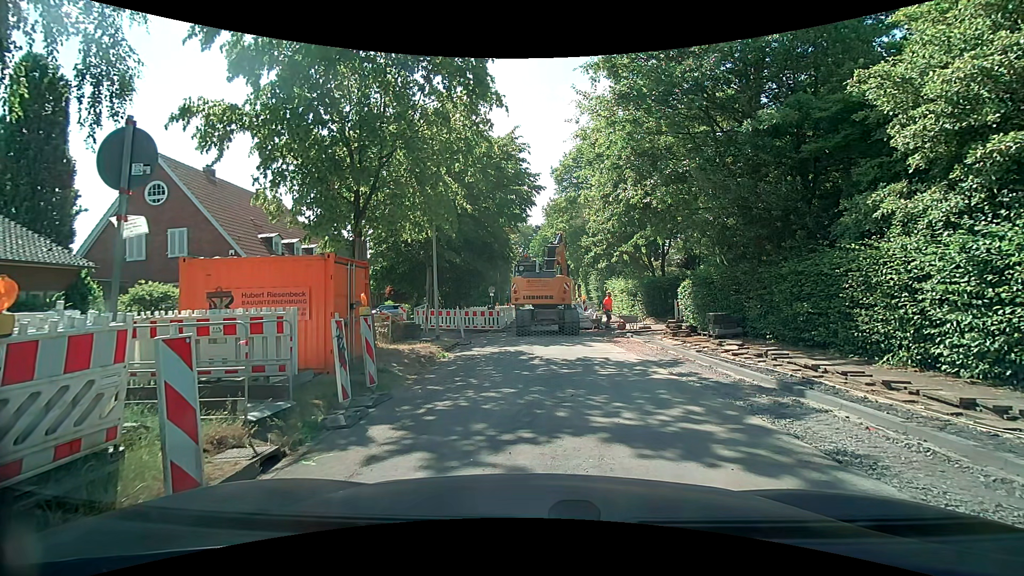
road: residential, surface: asphalt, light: Day
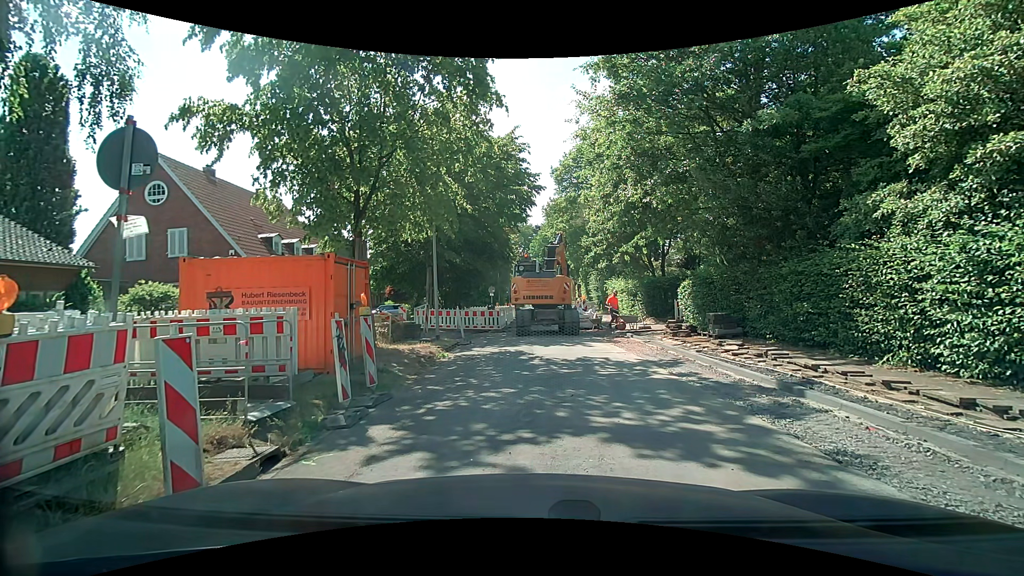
(0.0, 0.0) m; 0°
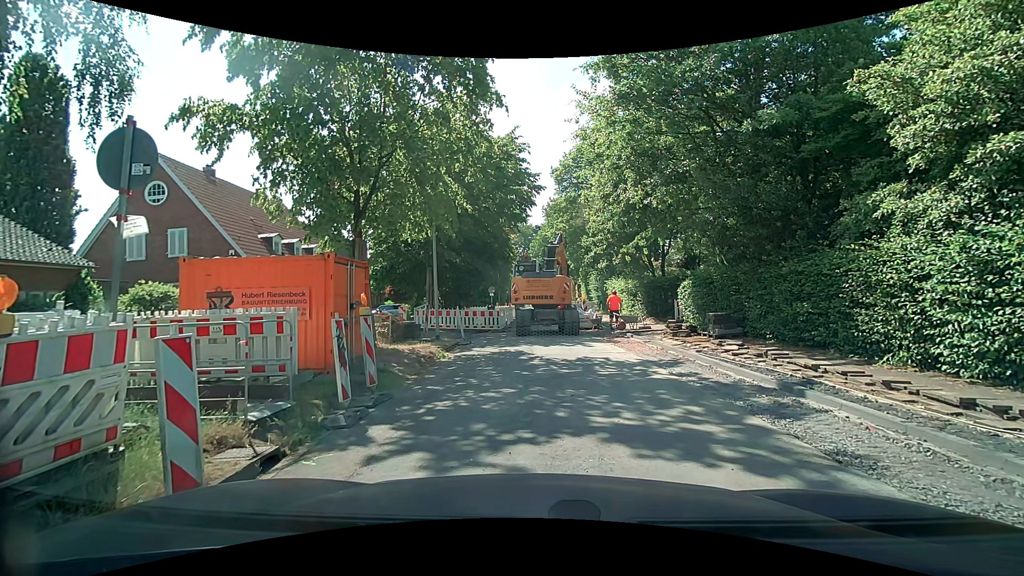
(0.0, 0.0) m; 0°
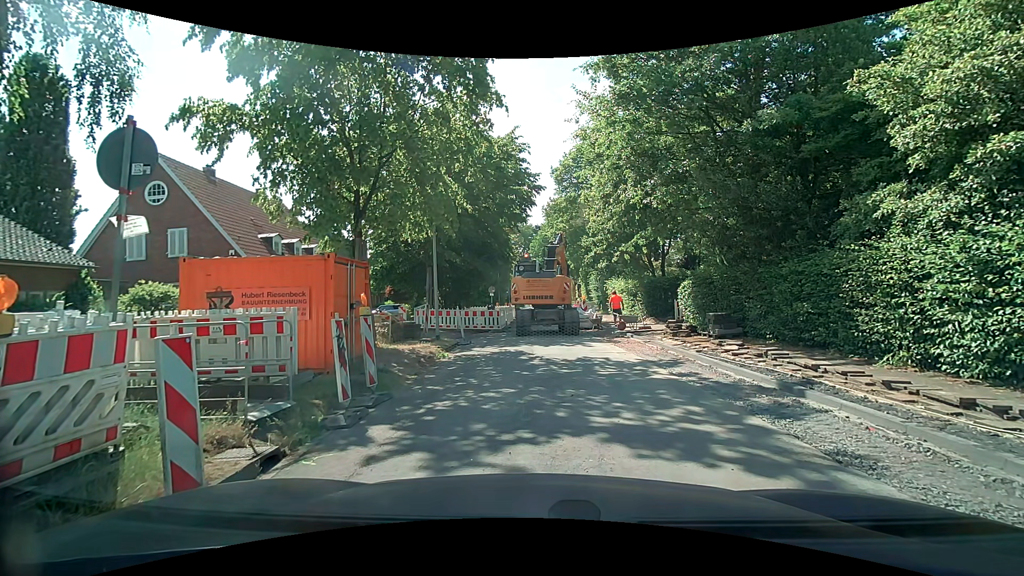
(0.0, 0.0) m; 0°
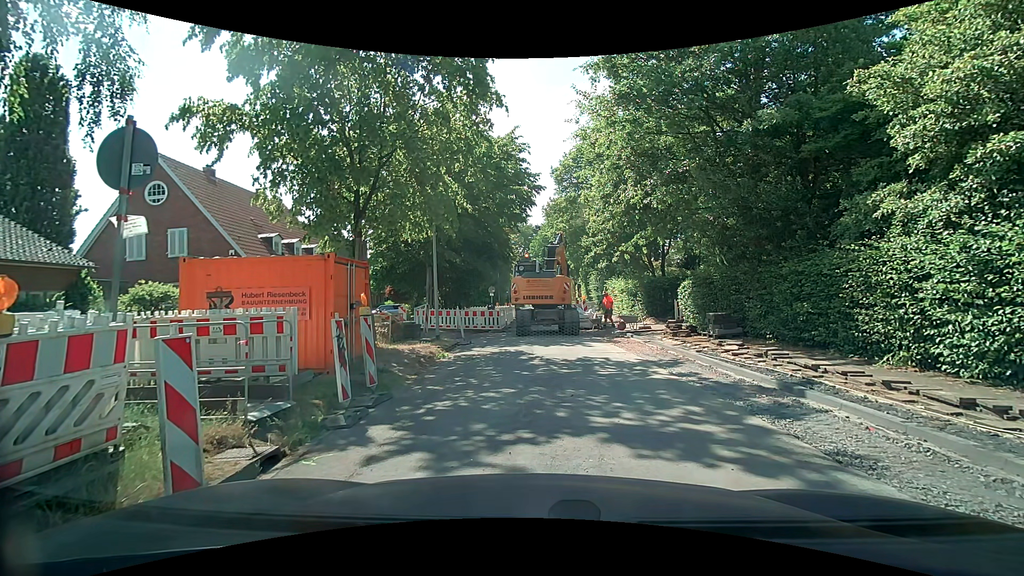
(0.0, 0.0) m; 0°
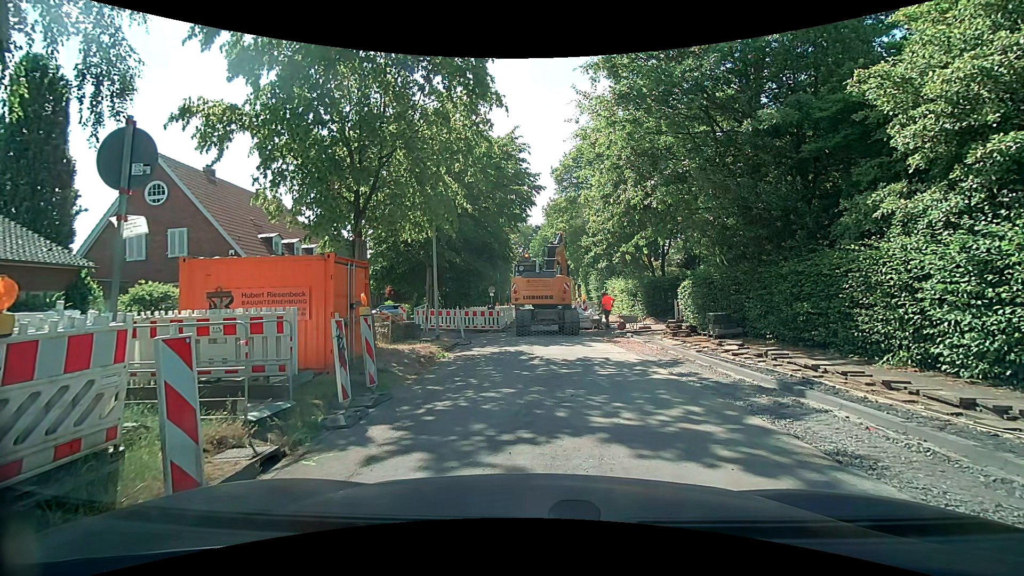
(0.0, 0.0) m; 0°
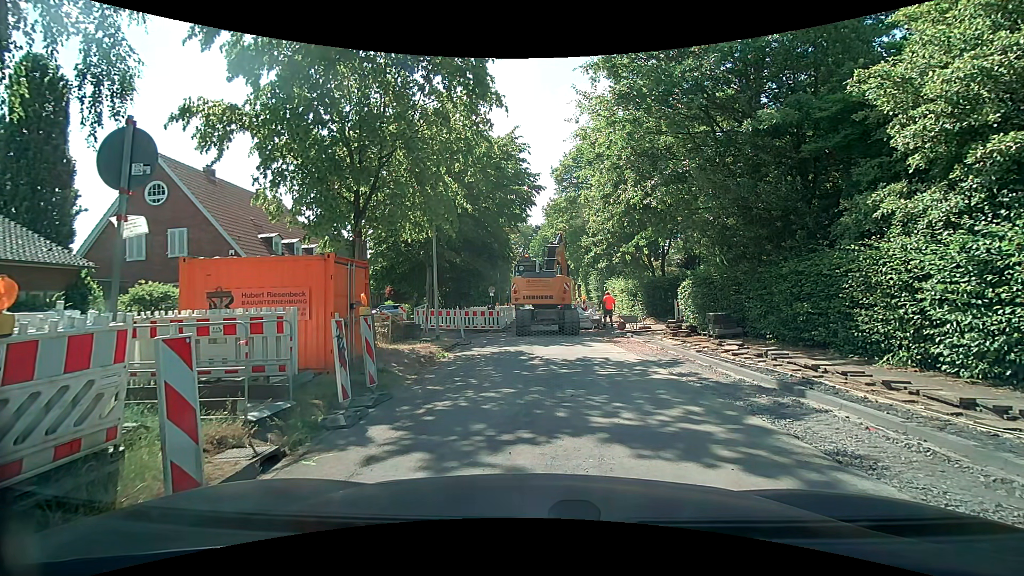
(0.0, 0.0) m; 0°
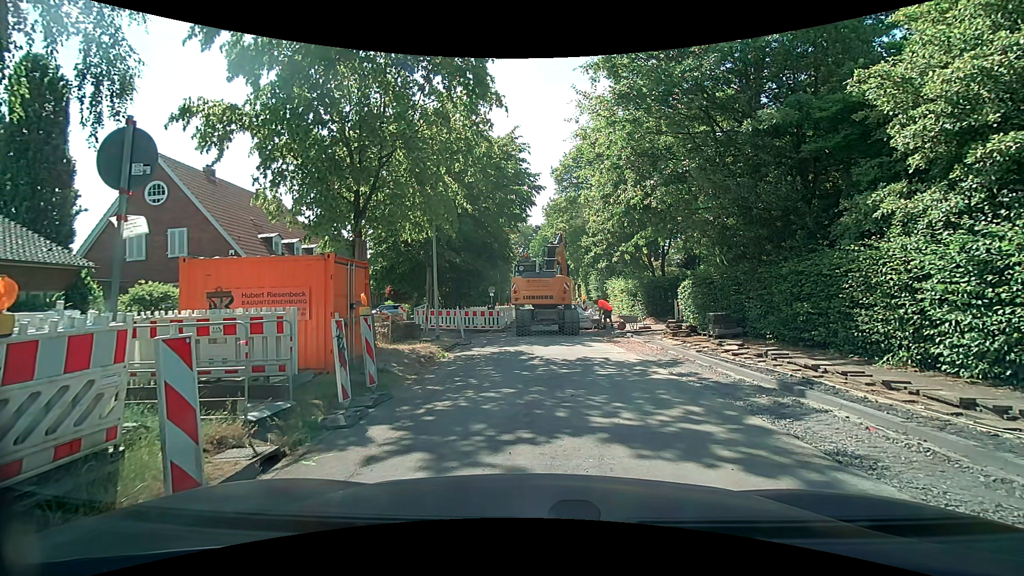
(0.0, 0.0) m; 0°
